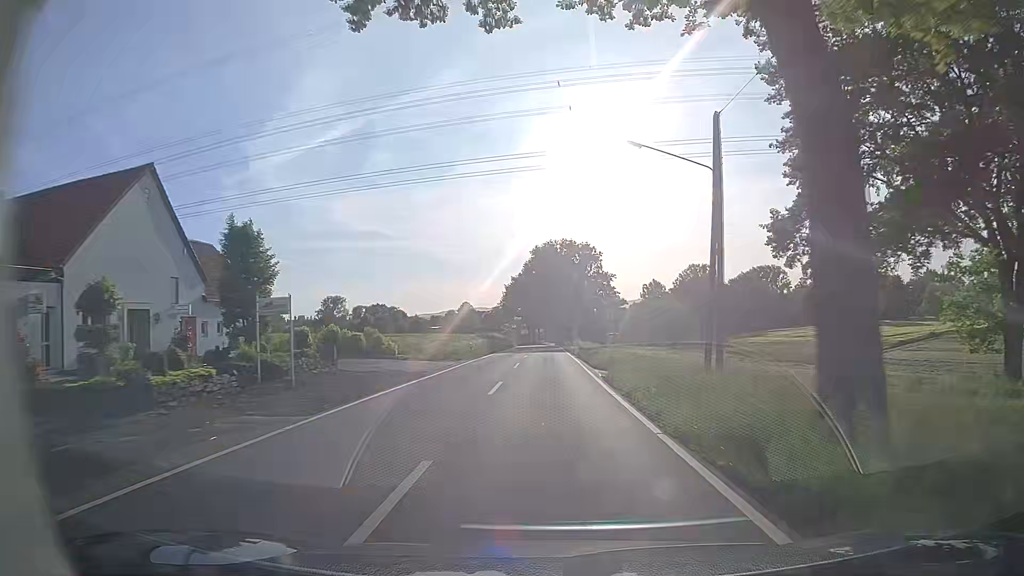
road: tertiary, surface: asphalt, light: Day
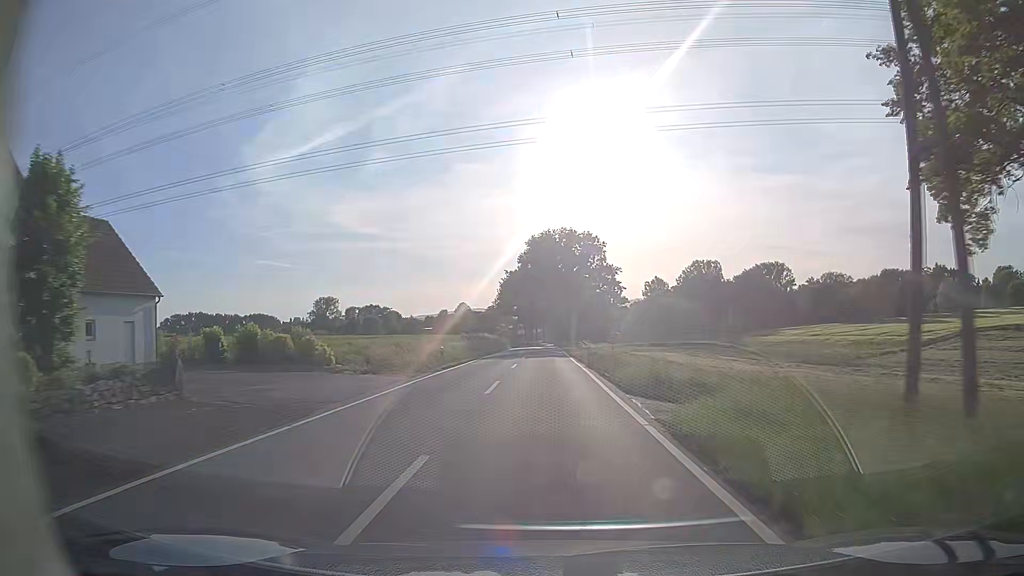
(+0.1, +11.7) m; +1°
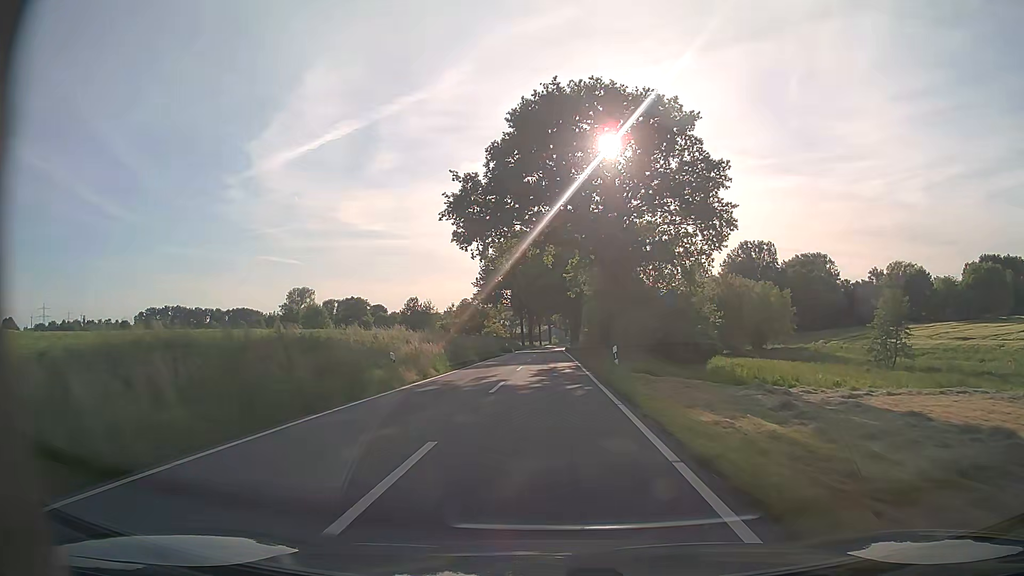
(-0.1, +58.8) m; -1°
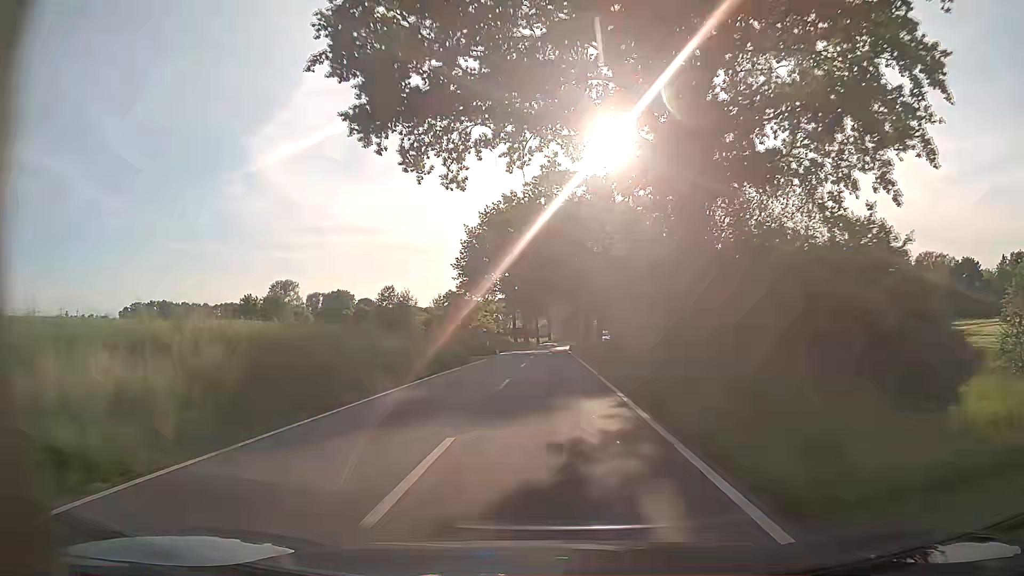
(0.0, +23.7) m; 0°
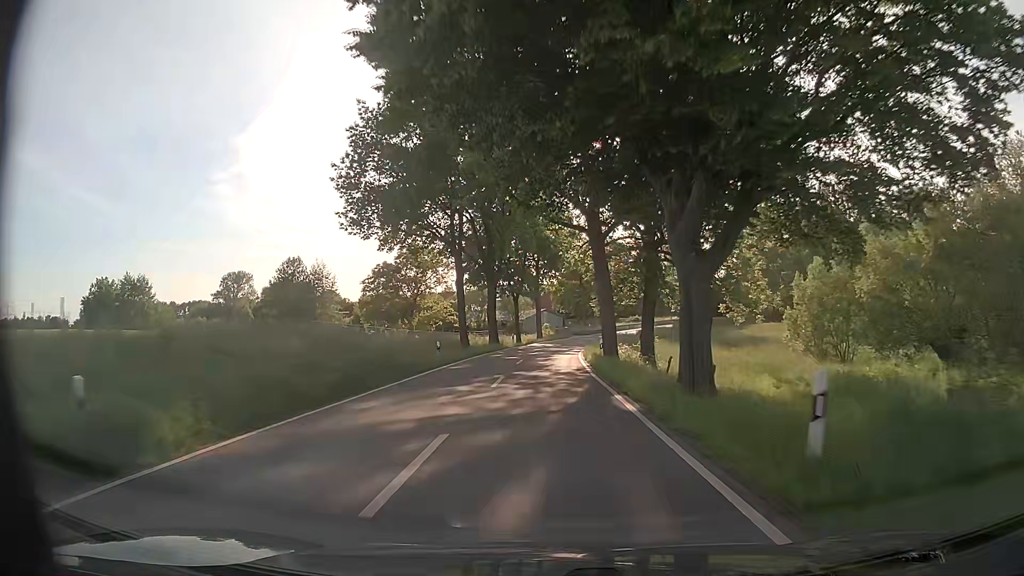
(+0.3, +47.6) m; +1°
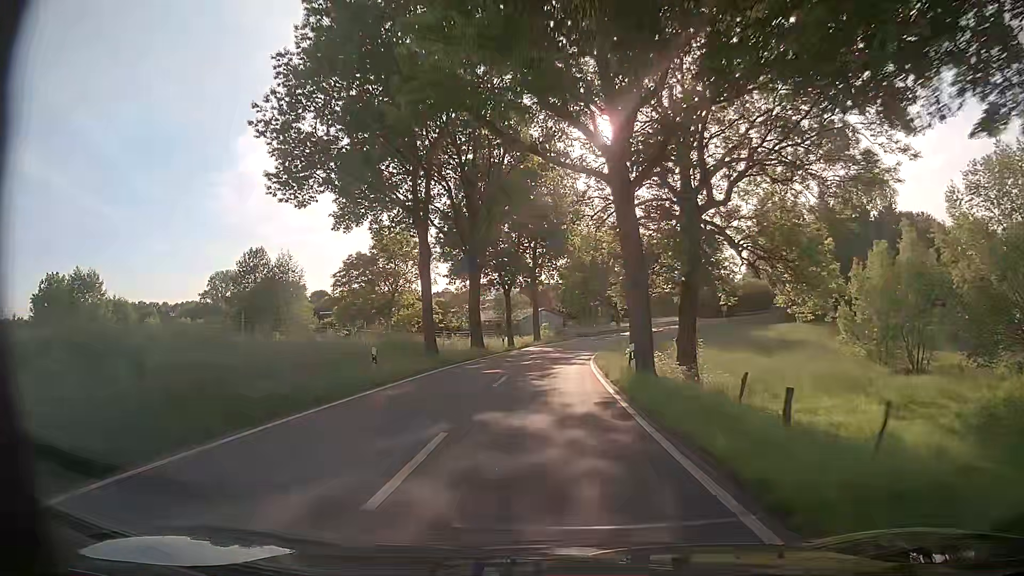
(0.0, +11.6) m; 0°
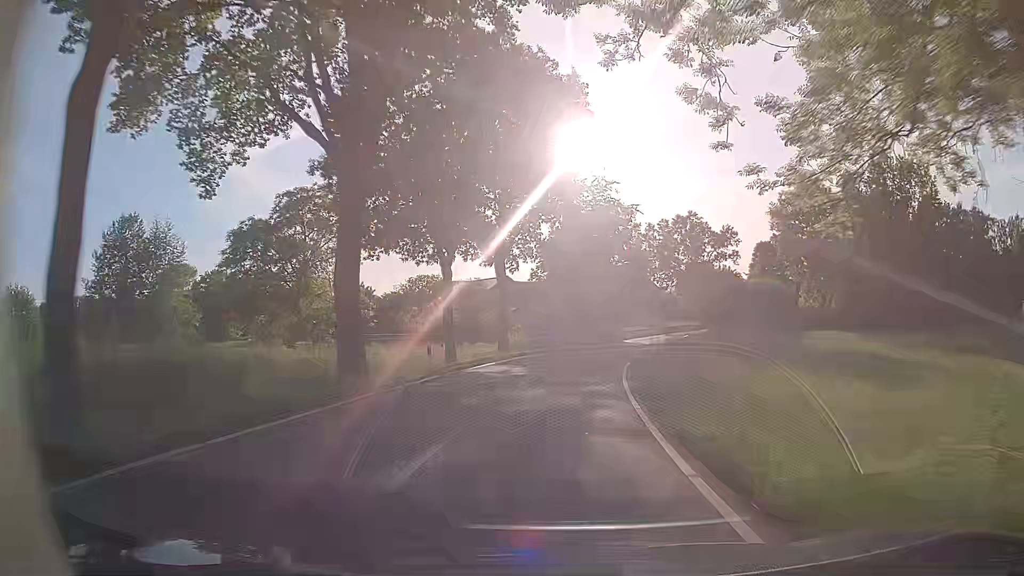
(+0.3, +23.1) m; +2°
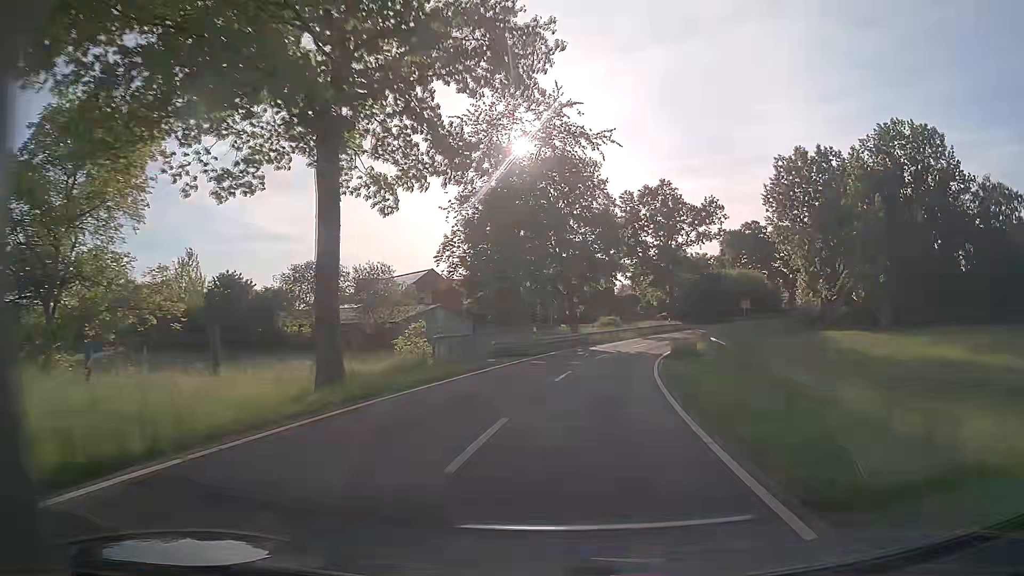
(+0.9, +23.0) m; +5°
(0, +10) (+1, +20) (+3, +30) (+5, +40) (+8, +49) (+12, +58) (+17, +67) (+21, +76) (+27, +84) (+33, +93) m
